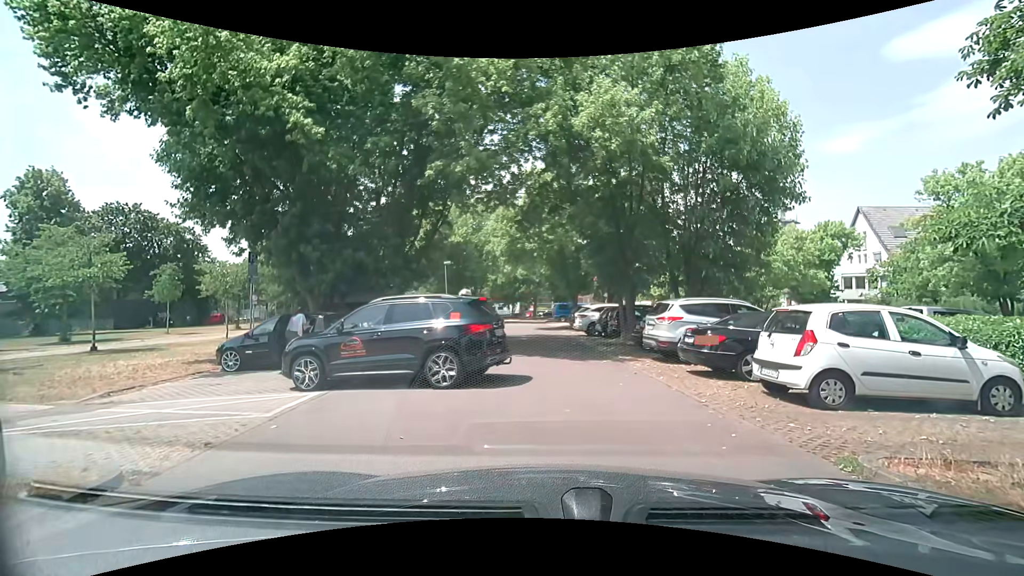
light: Day
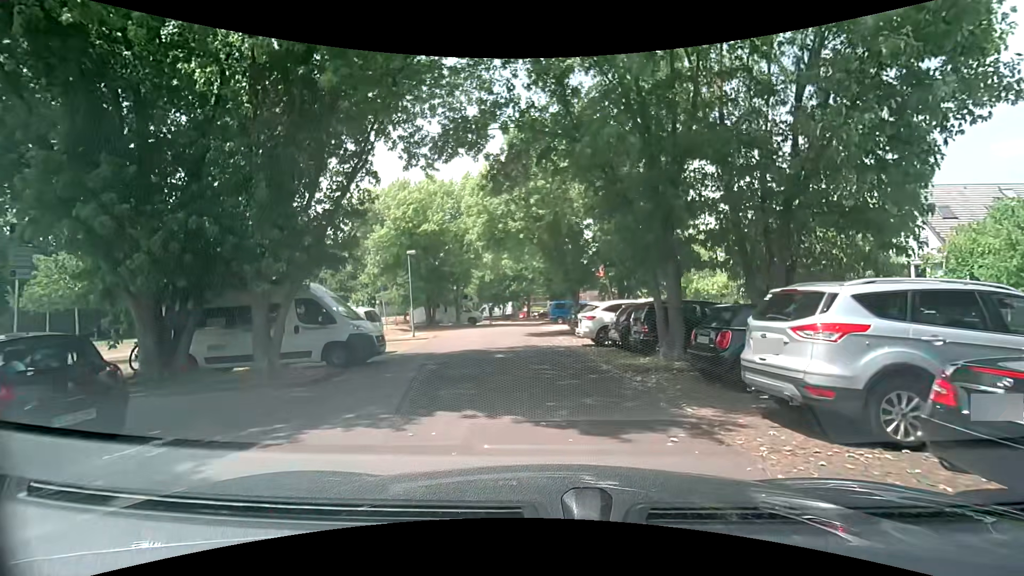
(+0.1, +7.9) m; 0°
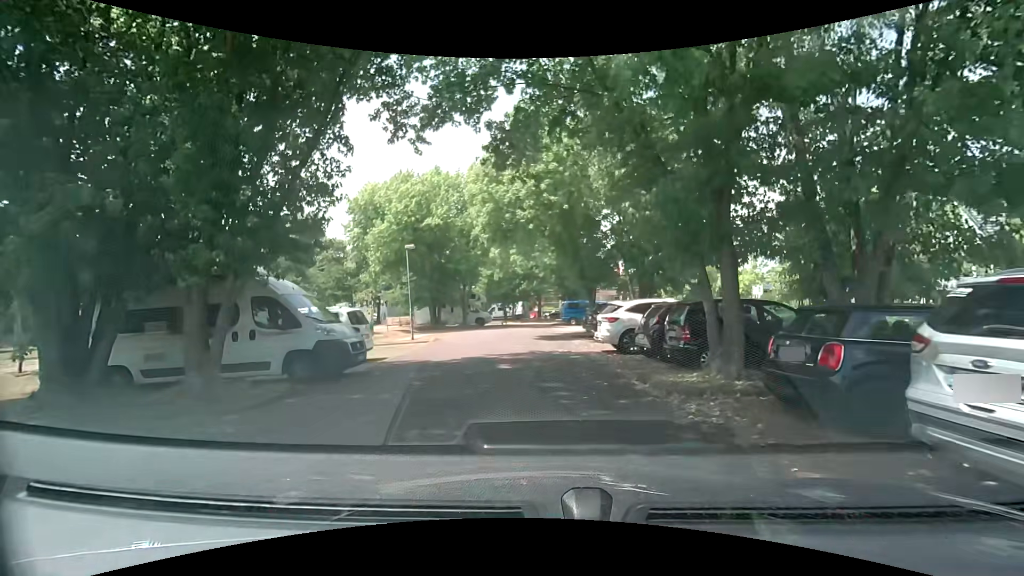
(0.0, +2.6) m; -1°
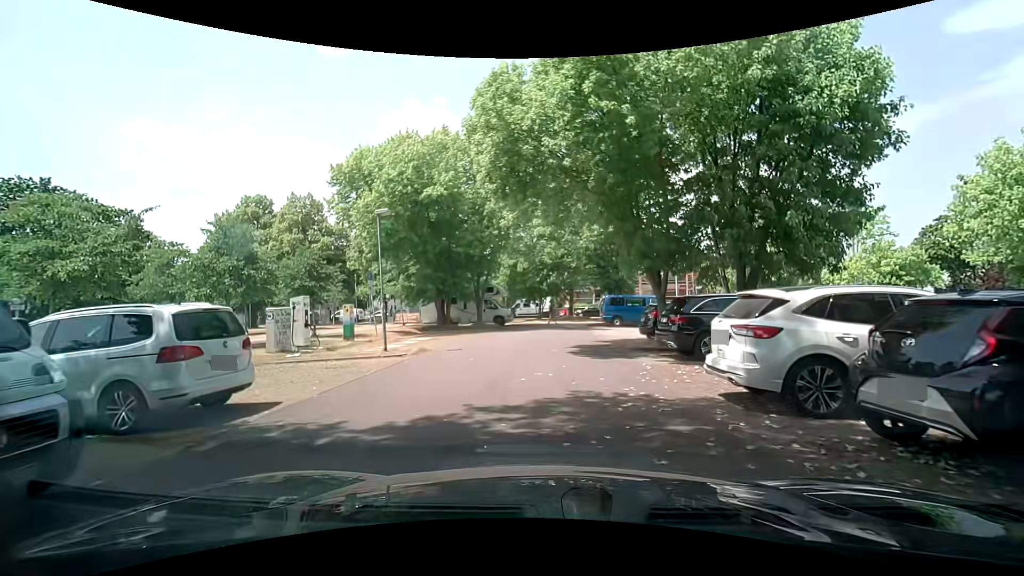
(-0.2, +8.4) m; -3°
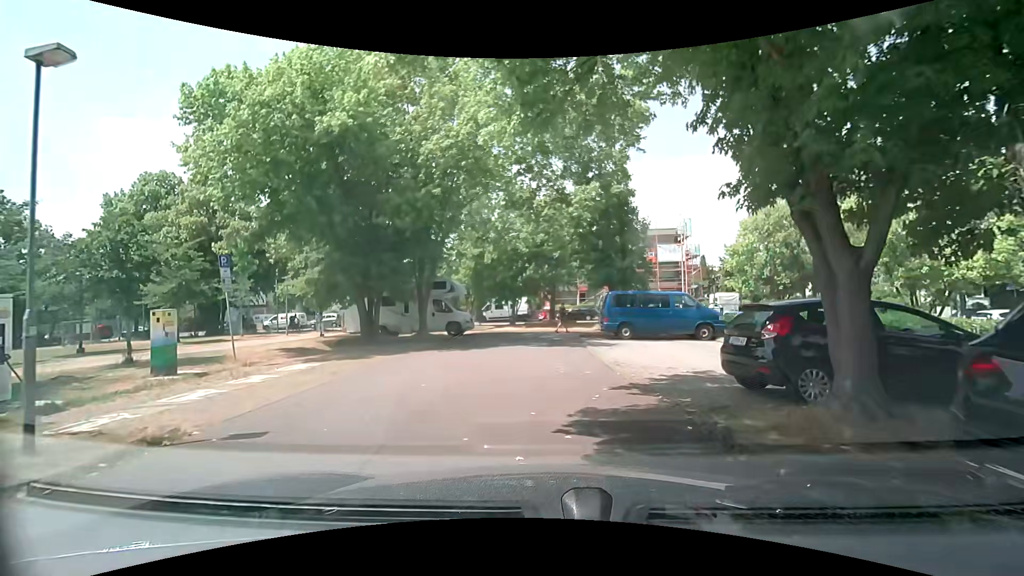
(+0.2, +10.4) m; +3°
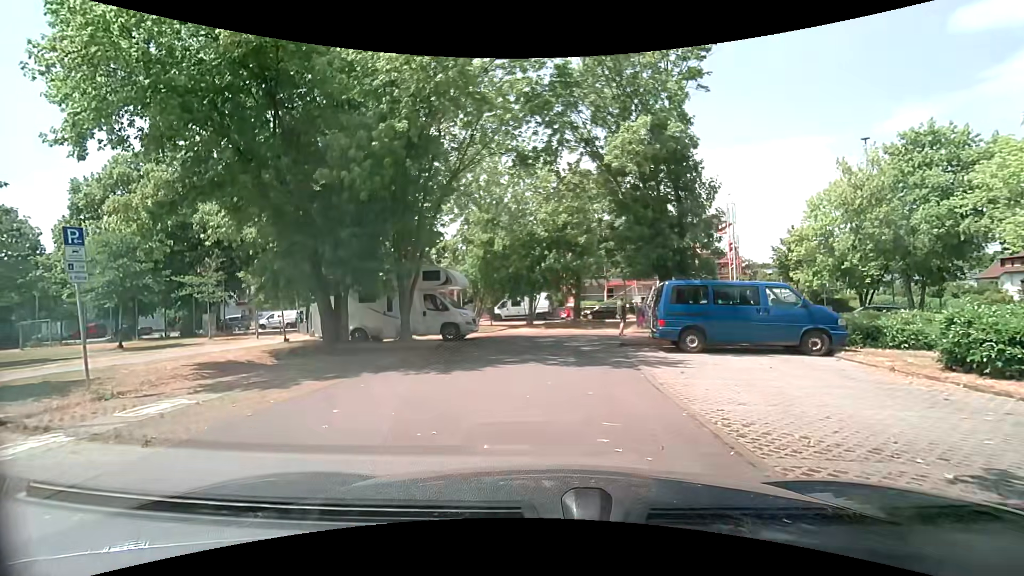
(0.0, +6.1) m; -3°
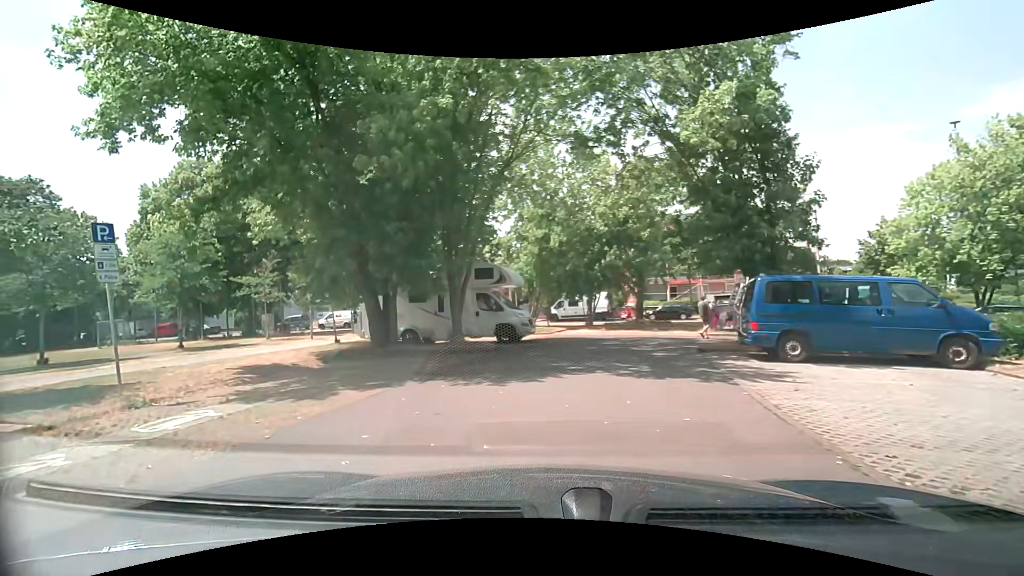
(0.0, +1.5) m; -6°
